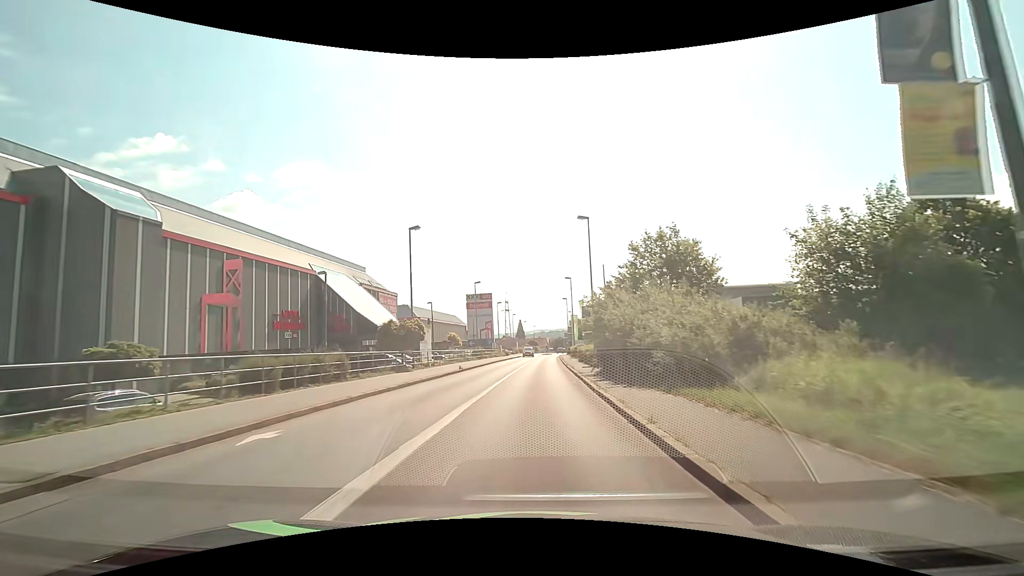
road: tertiary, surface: asphalt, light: Day
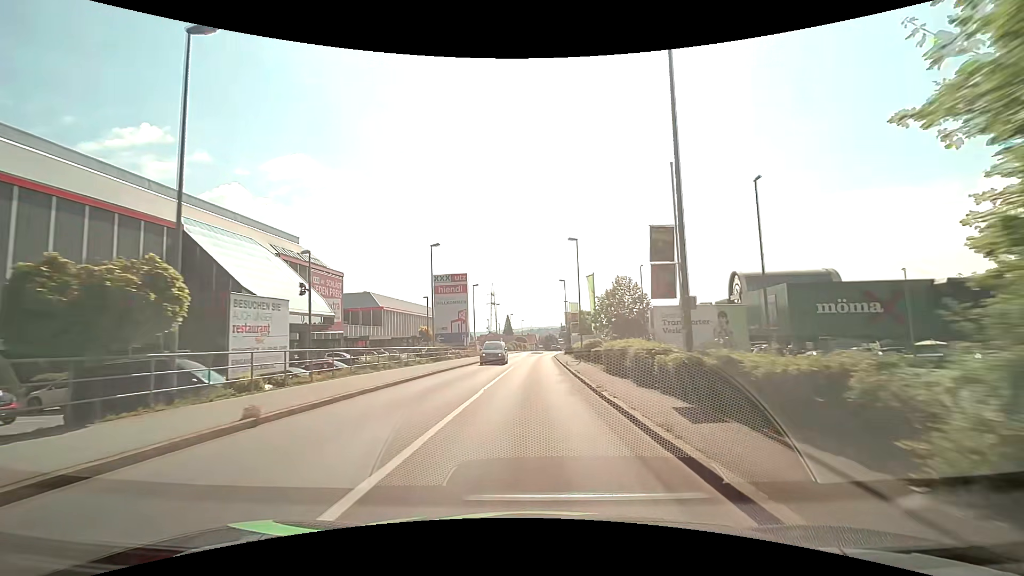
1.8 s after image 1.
(+0.4, +22.3) m; +2°
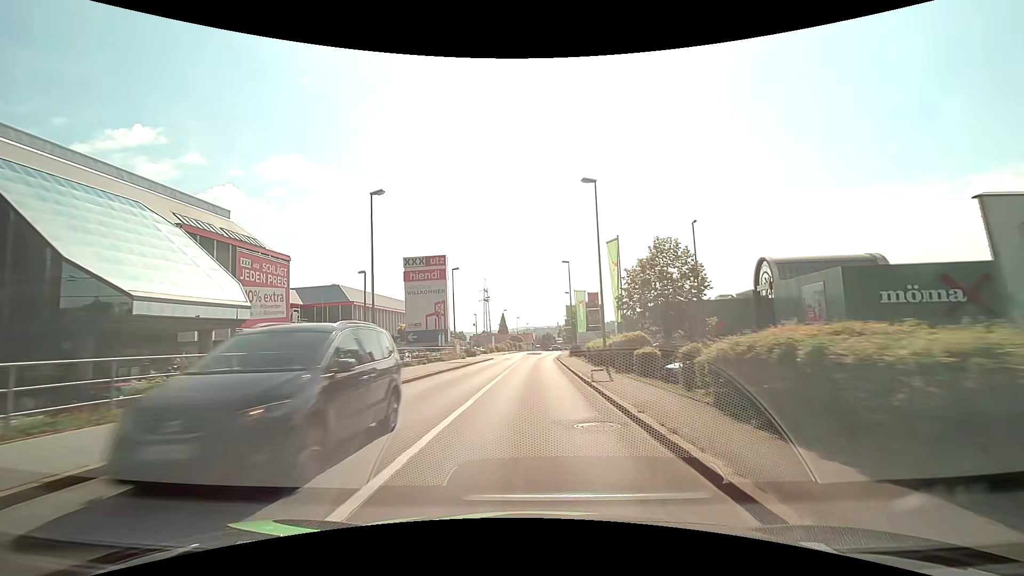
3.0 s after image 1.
(+0.1, +15.0) m; 0°
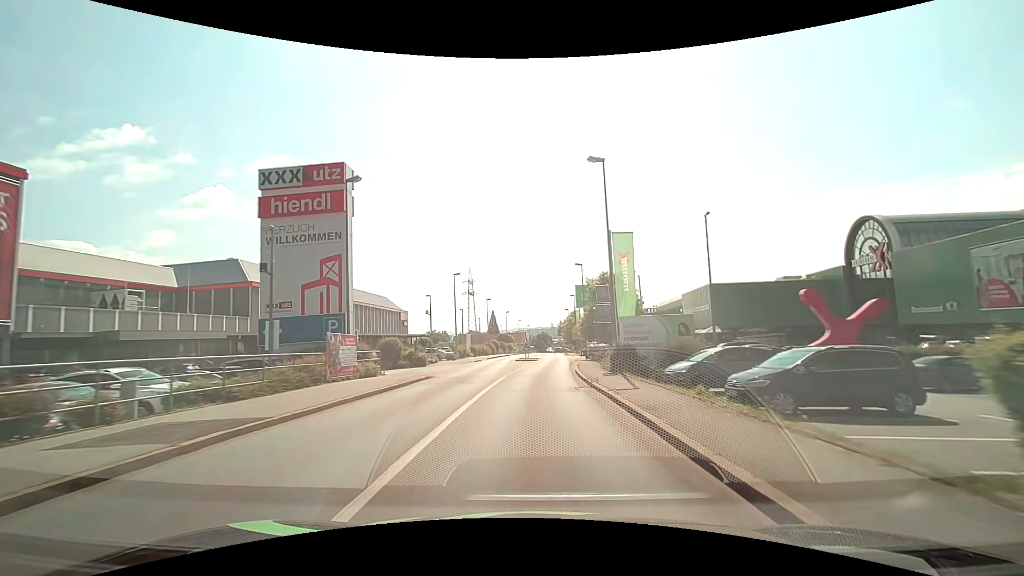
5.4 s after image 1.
(+0.1, +30.3) m; +1°
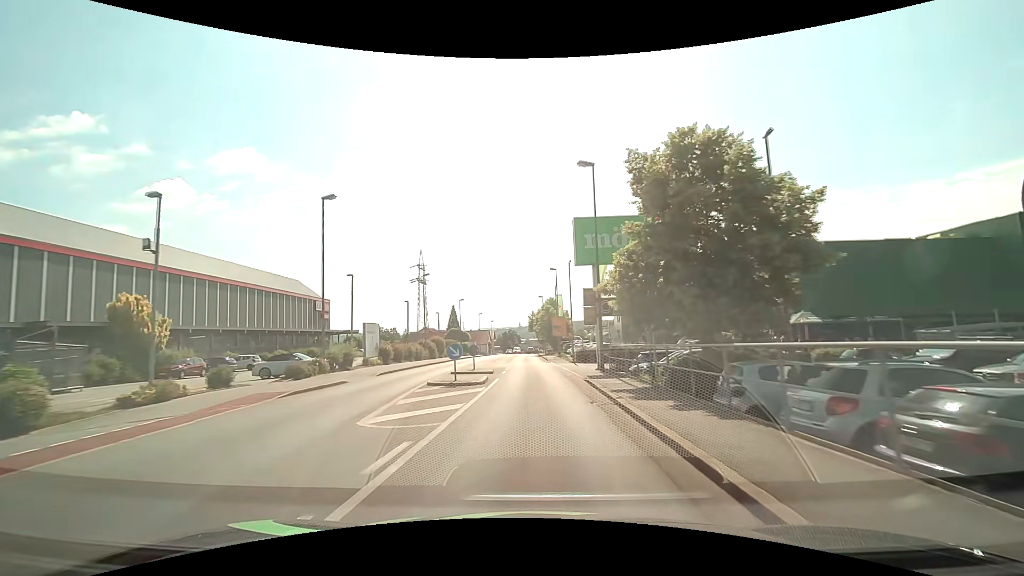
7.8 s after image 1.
(+0.7, +30.4) m; +4°
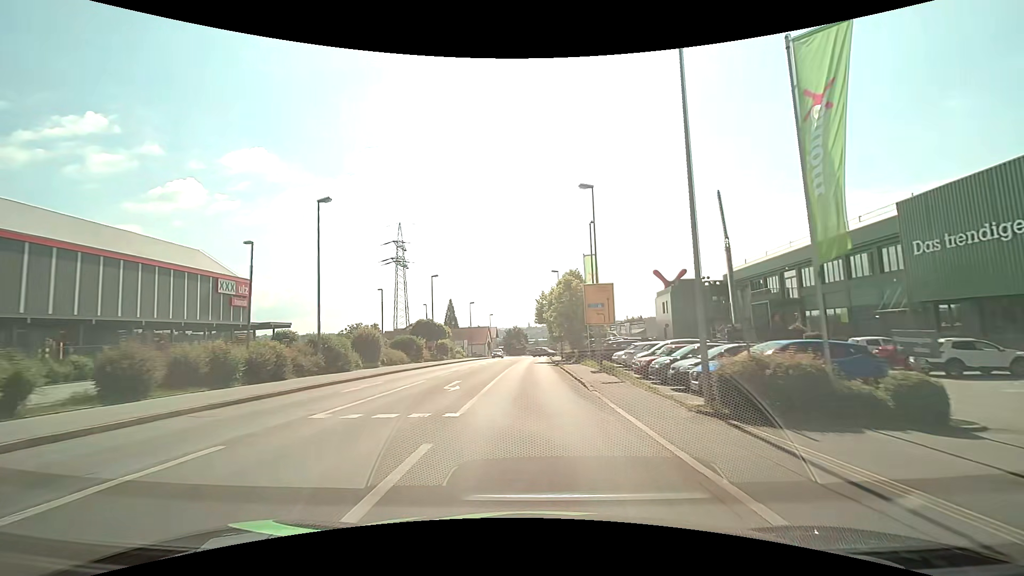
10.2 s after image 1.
(0.0, +30.5) m; -1°
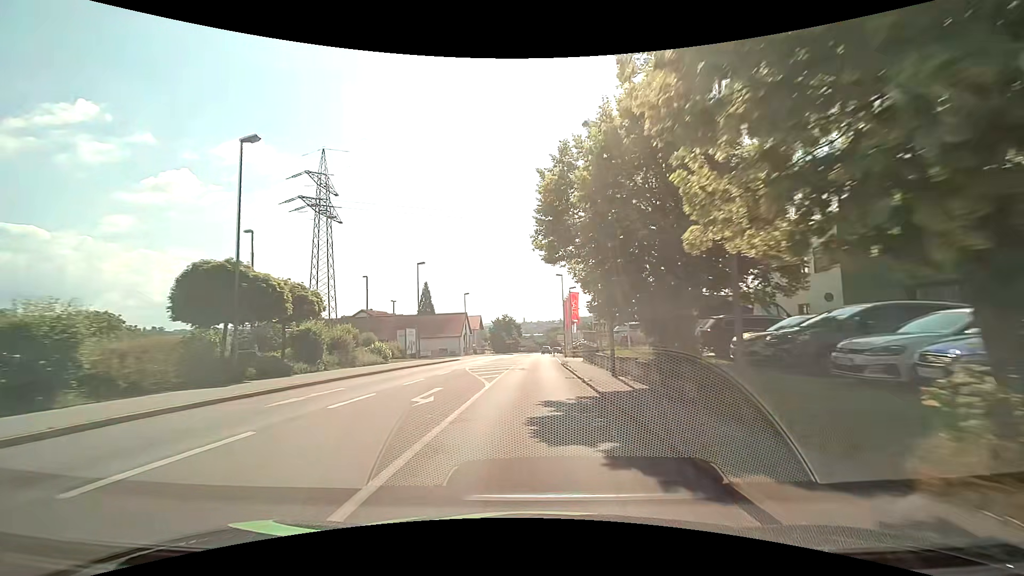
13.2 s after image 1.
(-0.1, +38.2) m; 0°
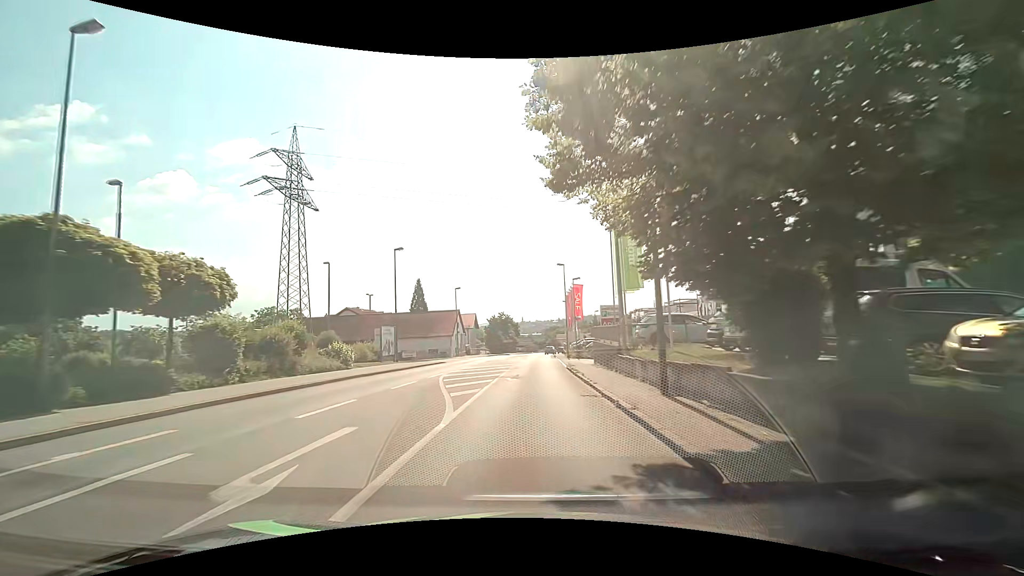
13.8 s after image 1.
(0.0, +7.7) m; +1°
(0, +10) (0, +20) (0, +30) (0, +40) (0, +50) (0, +60) (0, +70) (0, +80) (+1, +90) (+3, +100) m
